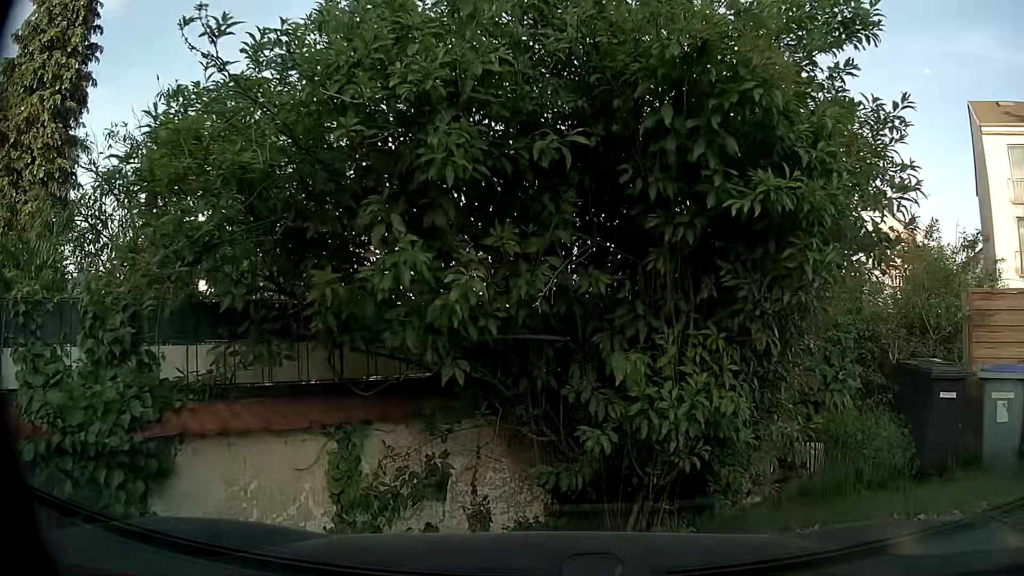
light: Day
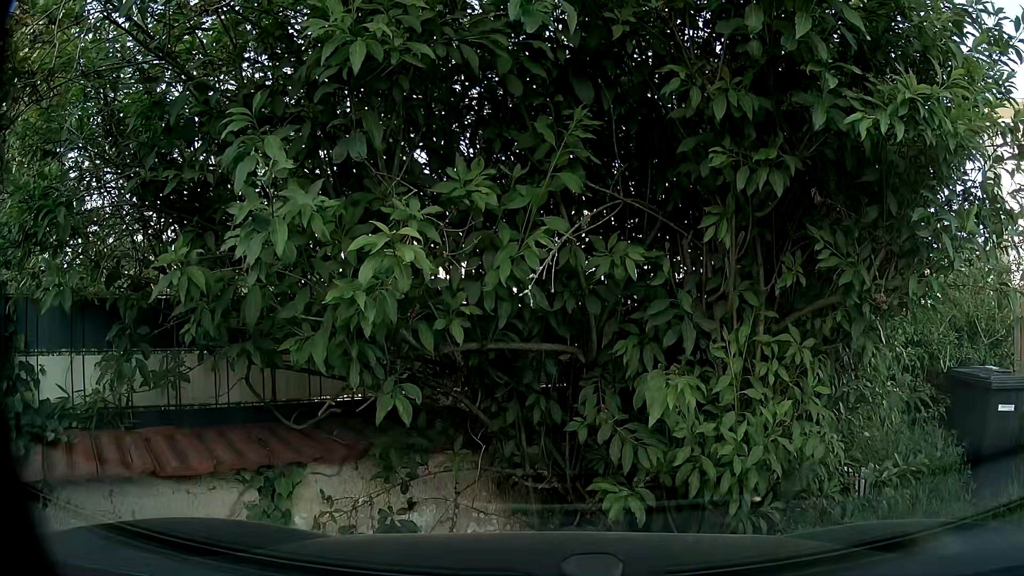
(0.0, +0.9) m; 0°
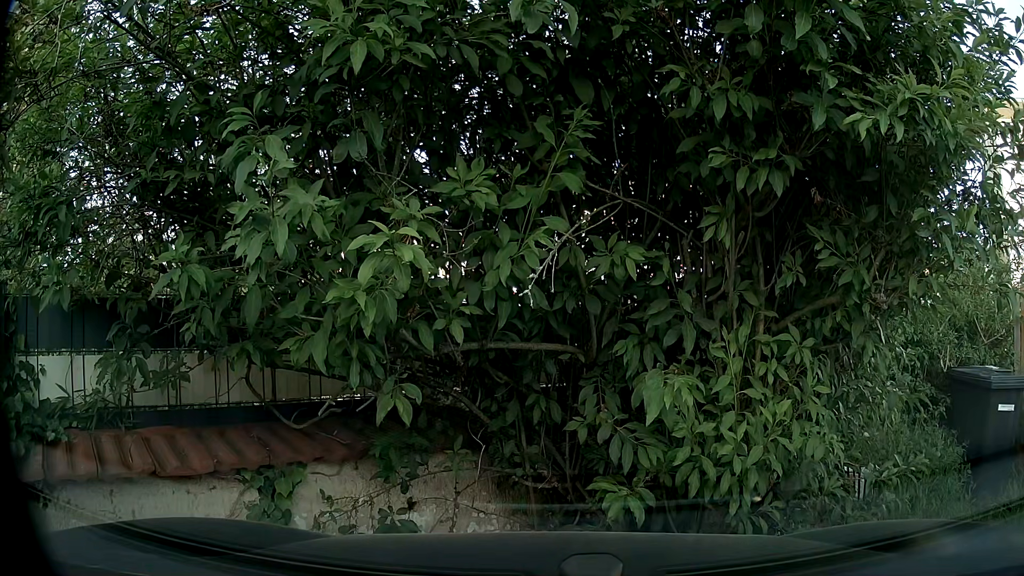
(0.0, 0.0) m; 0°
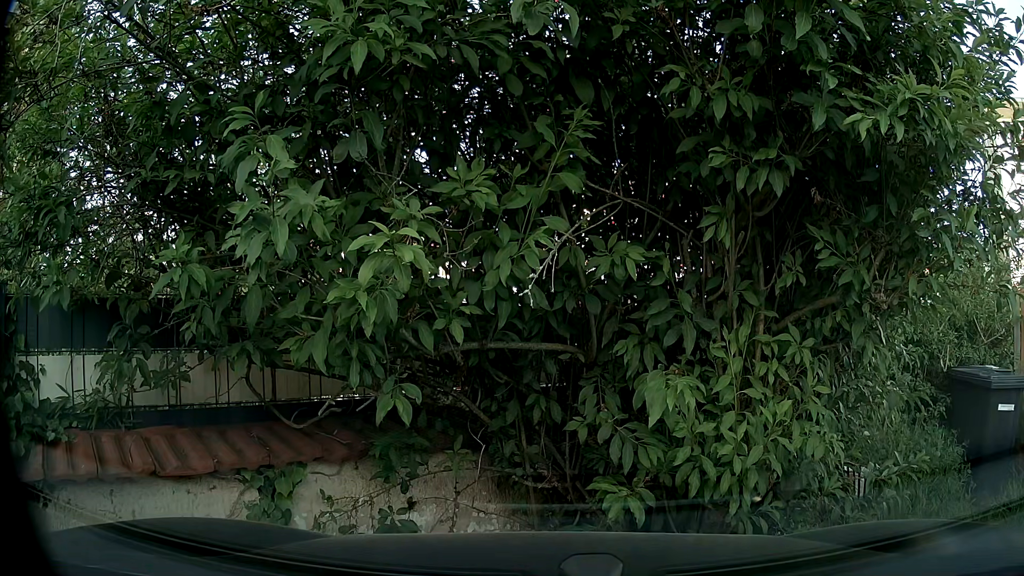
(0.0, 0.0) m; 0°
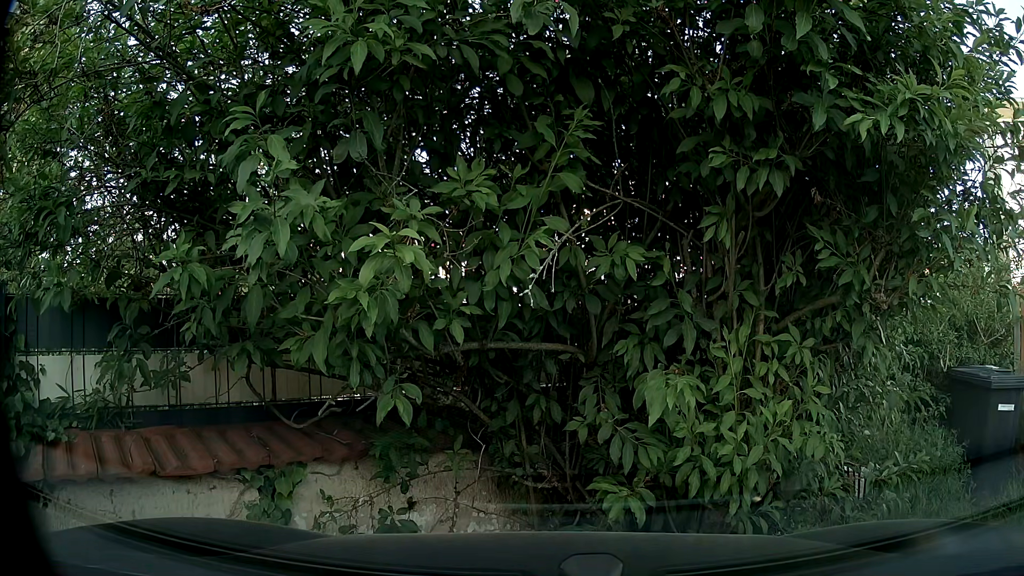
(0.0, 0.0) m; 0°
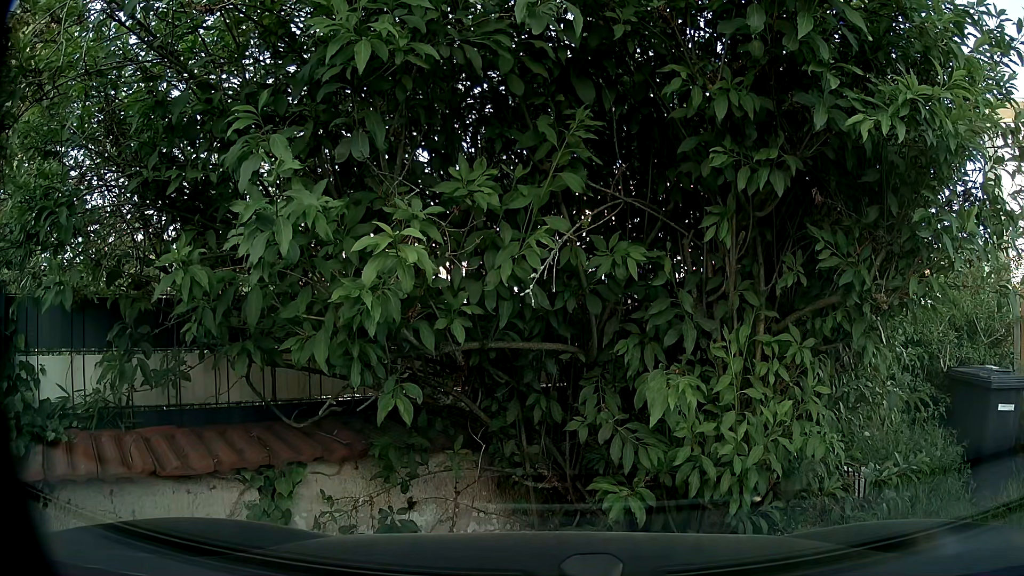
(0.0, 0.0) m; 0°
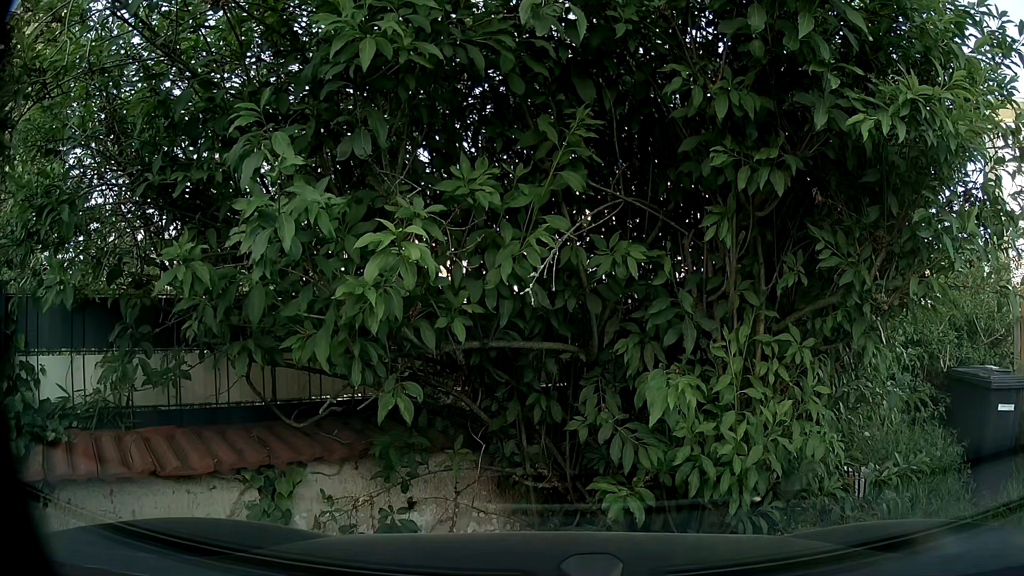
(0.0, 0.0) m; 0°
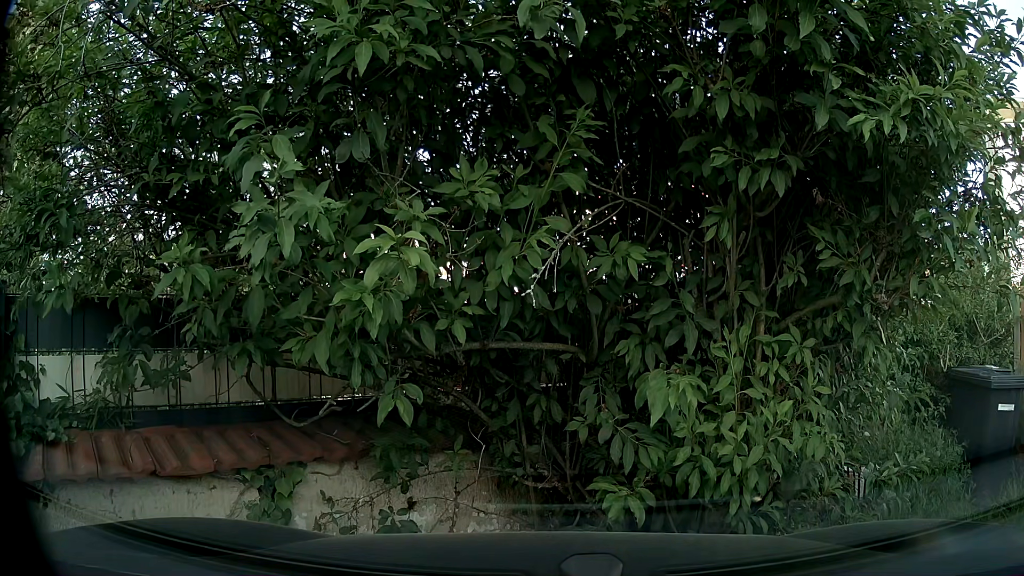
(0.0, 0.0) m; 0°
